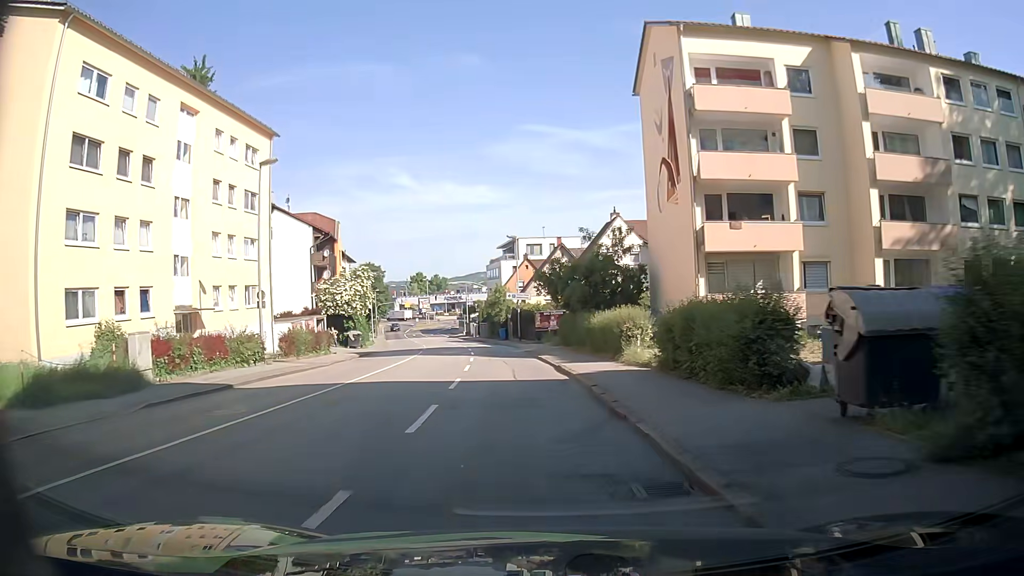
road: tertiary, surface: asphalt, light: Day
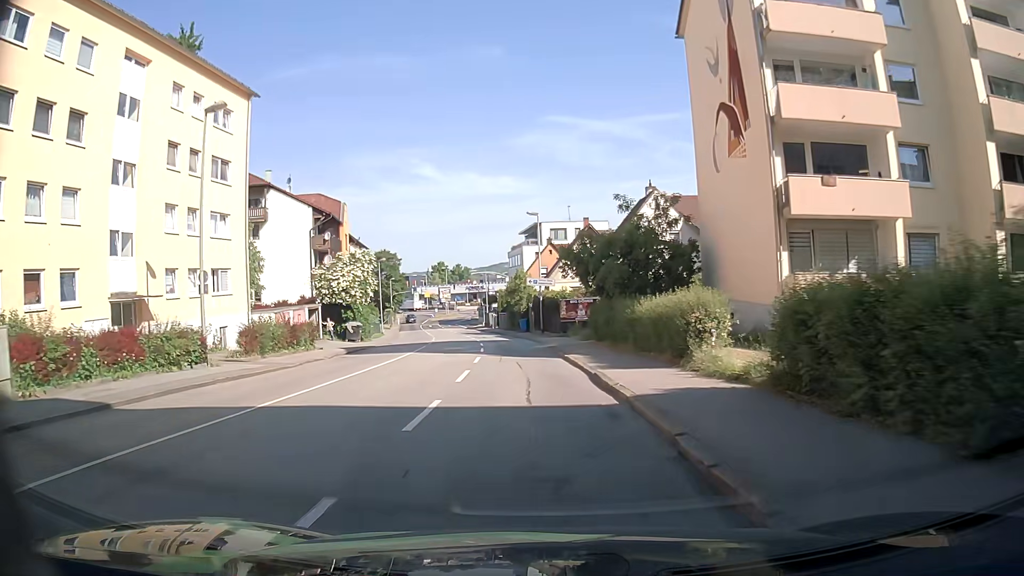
(-0.3, +6.8) m; -3°
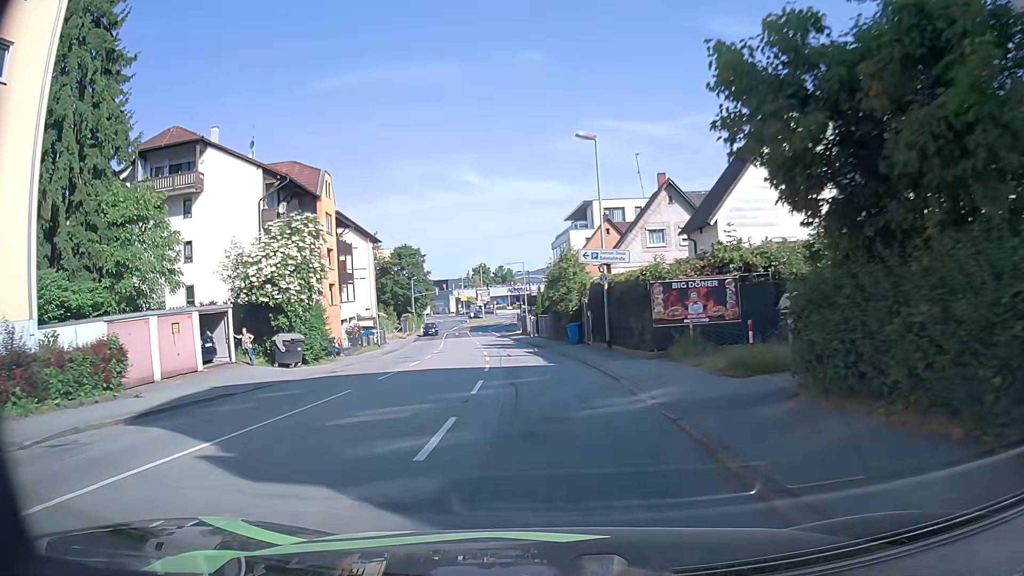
(-0.8, +19.9) m; -4°
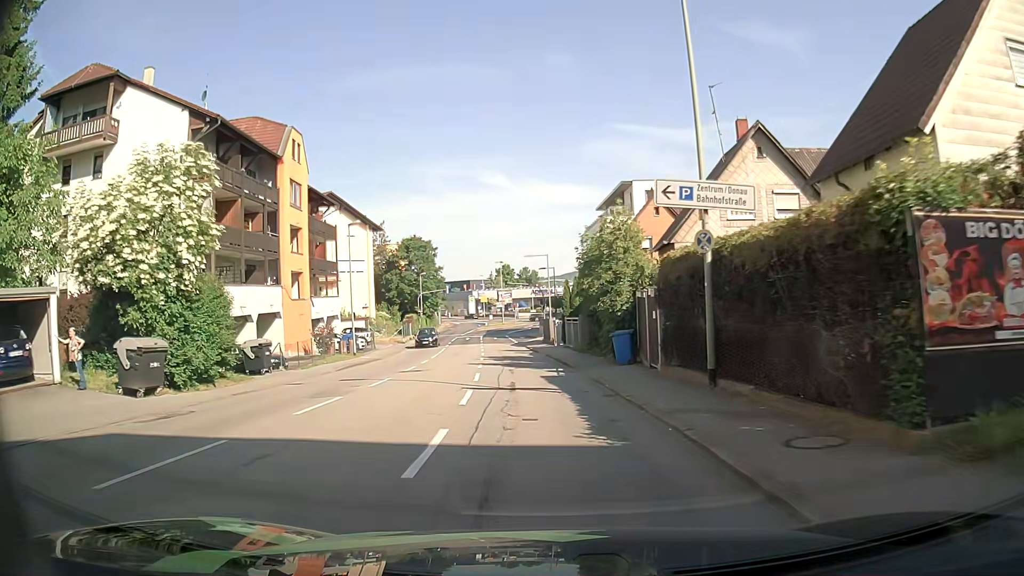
(-0.2, +12.8) m; -2°
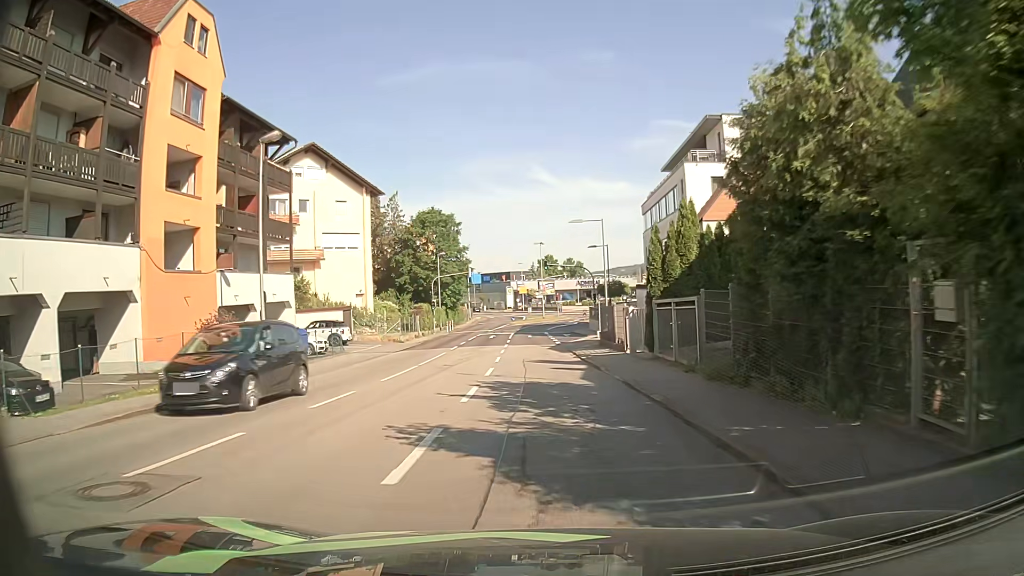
(-0.8, +18.4) m; -5°
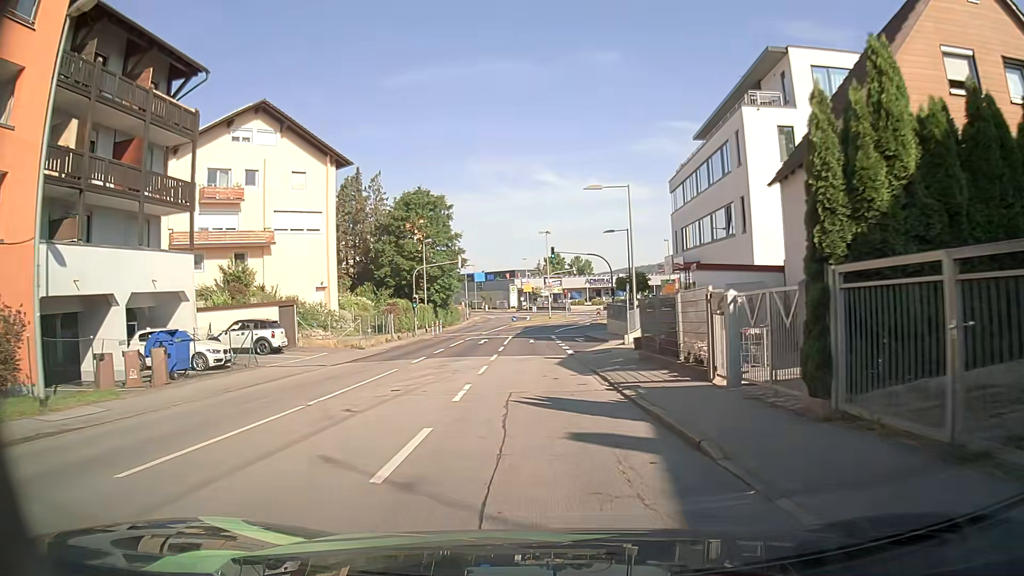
(+0.1, +11.7) m; +1°
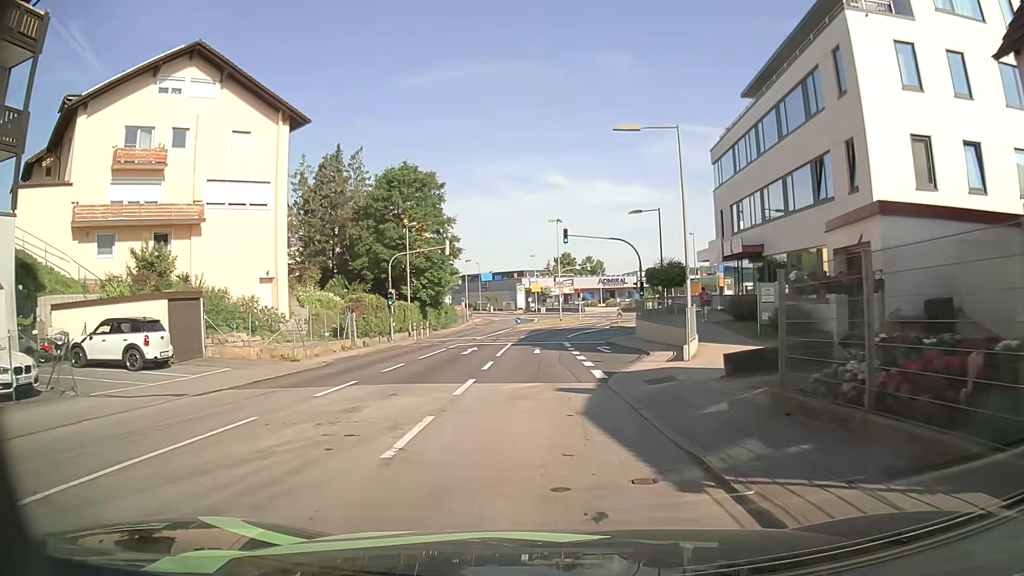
(-0.1, +11.0) m; -1°
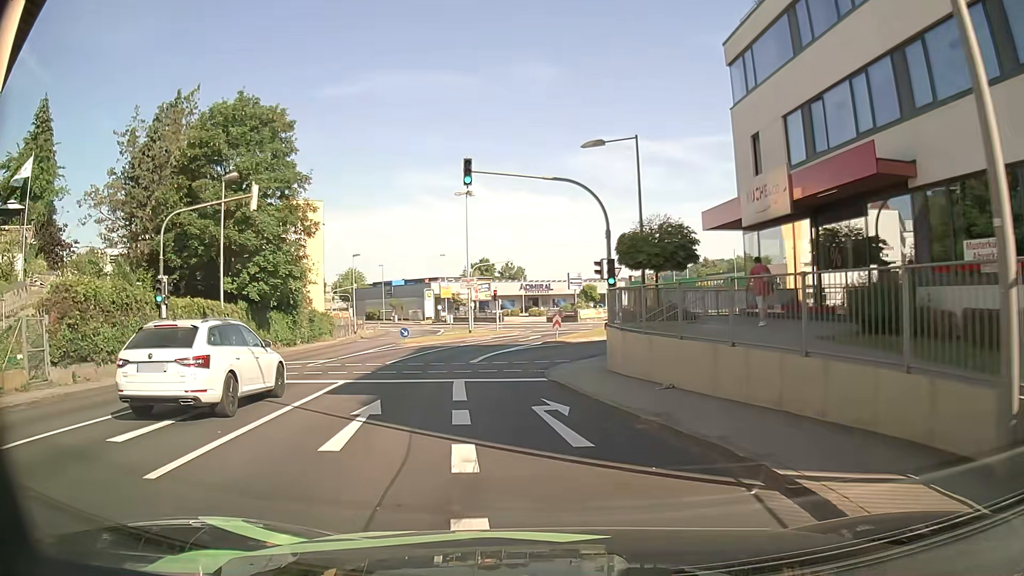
(+0.9, +18.9) m; +7°
